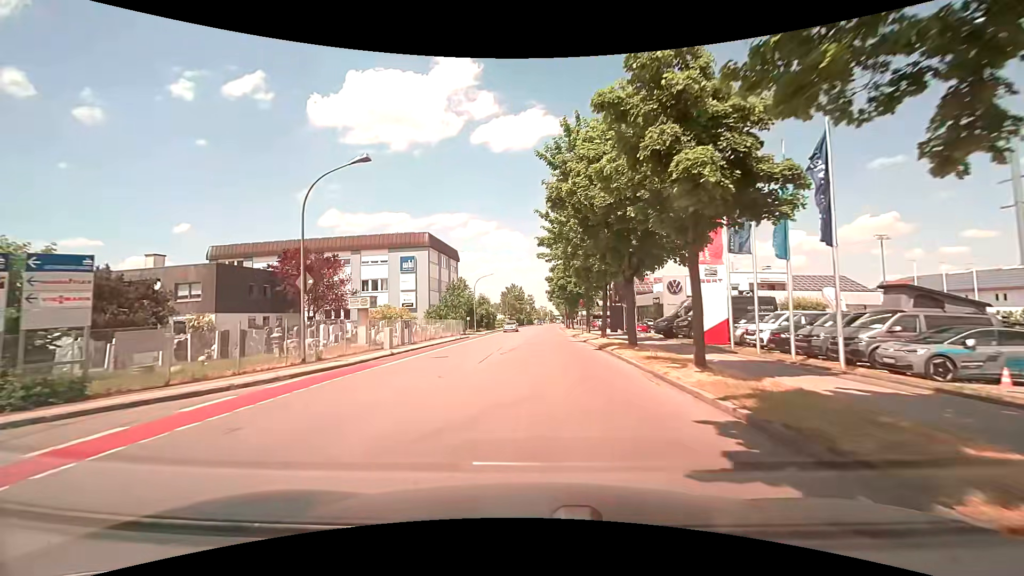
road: tertiary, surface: asphalt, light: Day
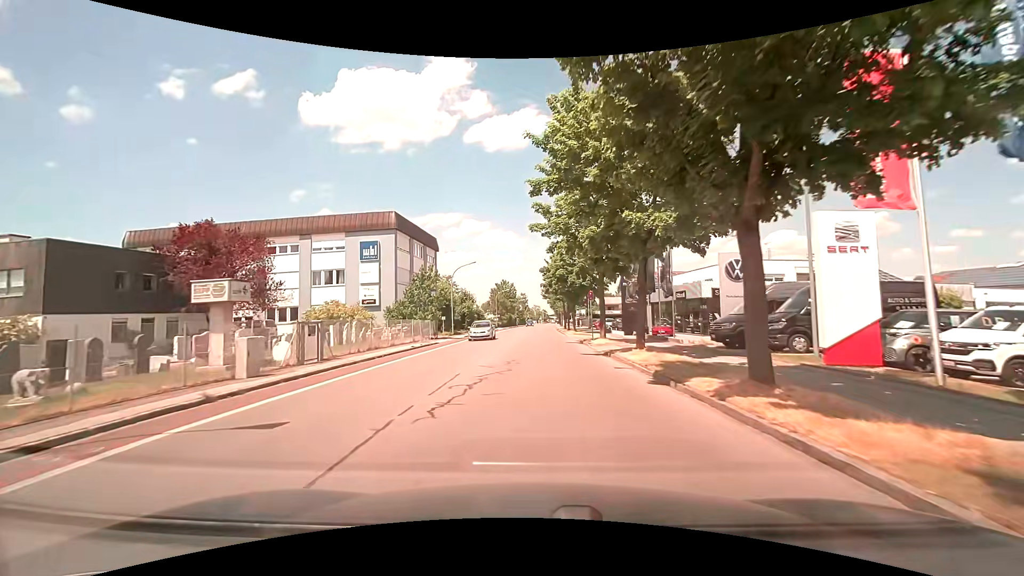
(+0.1, +12.5) m; +1°
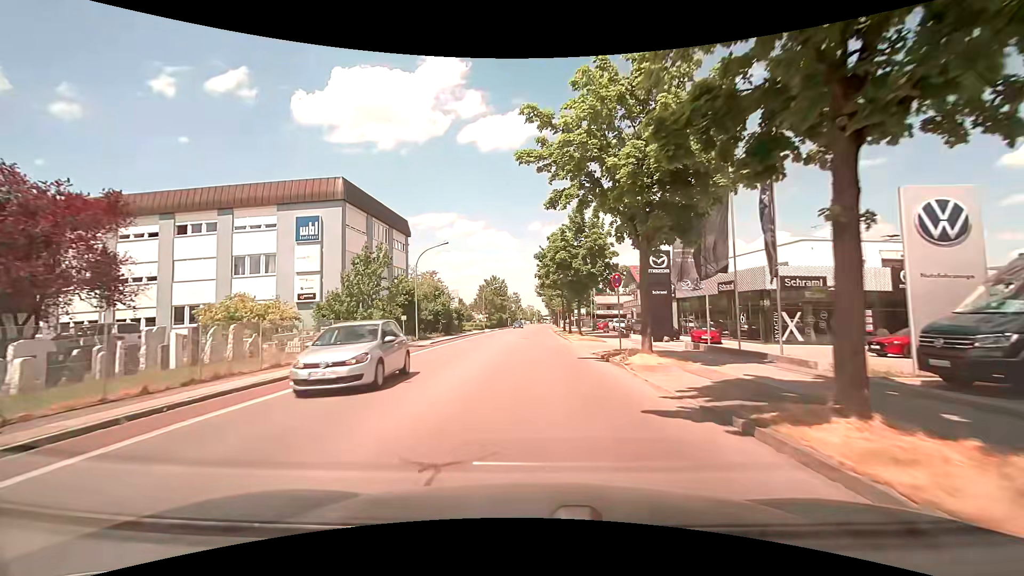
(+0.2, +12.6) m; +2°
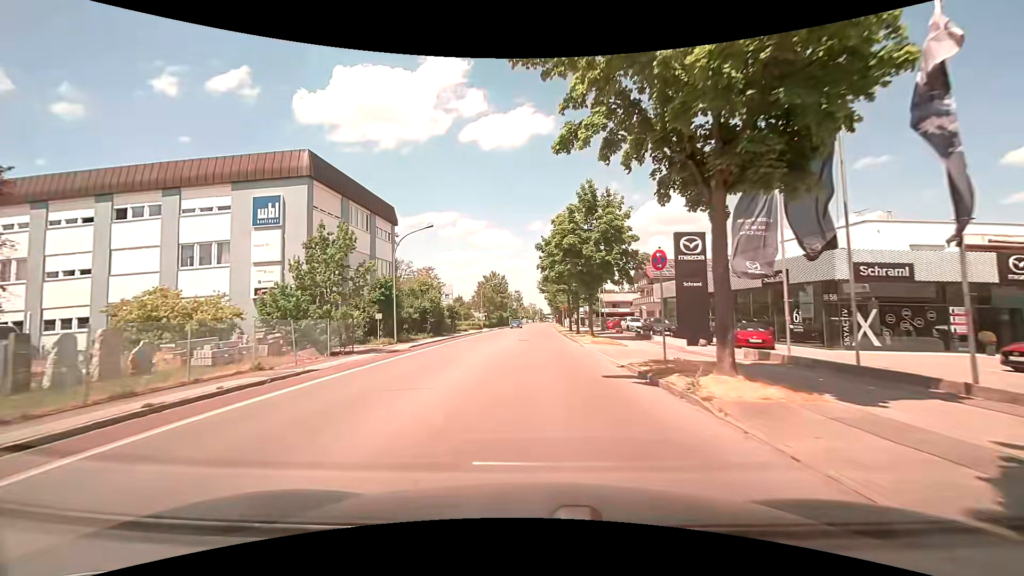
(0.0, +6.3) m; -1°
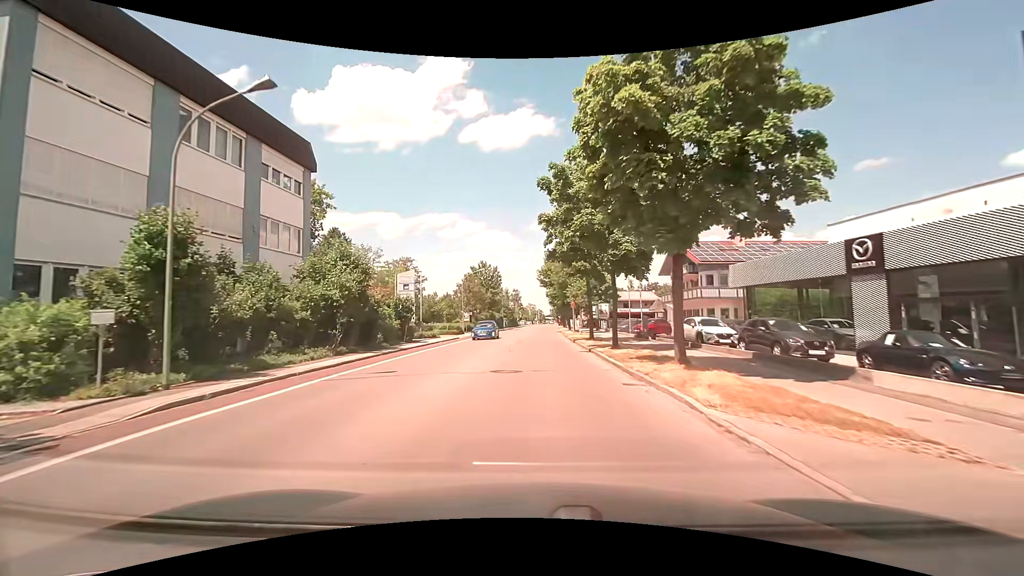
(+0.1, +19.2) m; +1°
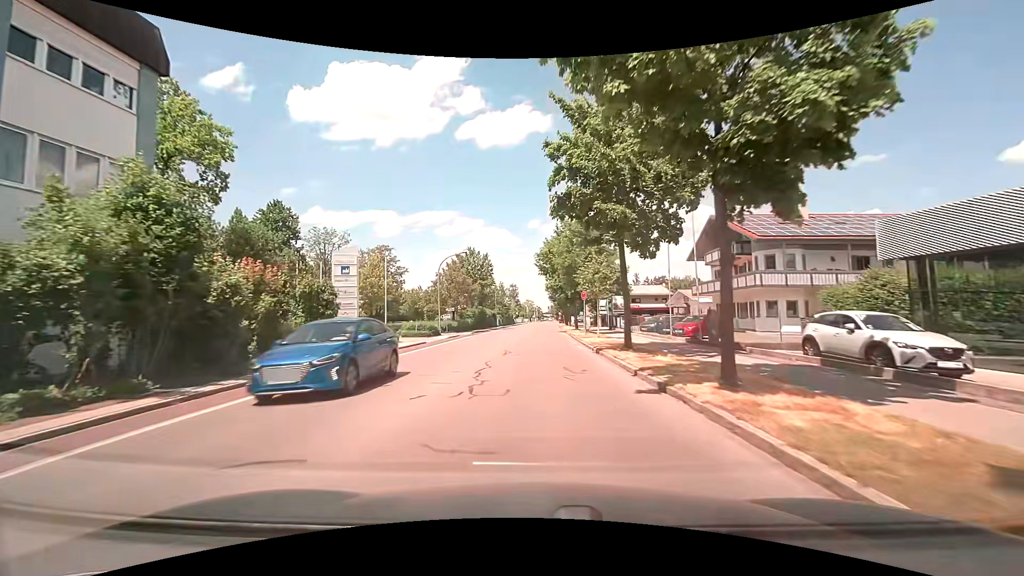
(-0.1, +13.0) m; 0°
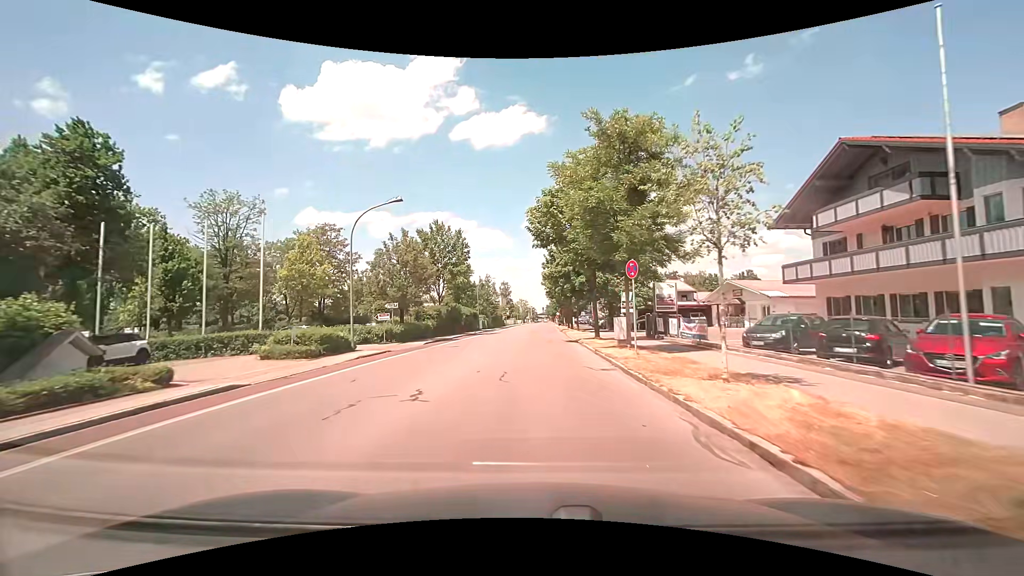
(+0.1, +19.6) m; 0°
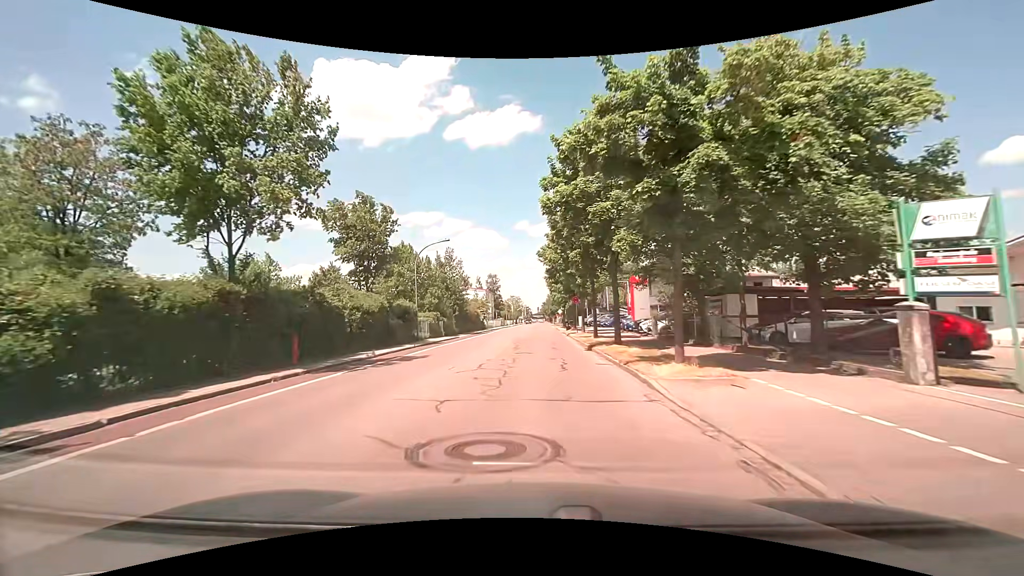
(+0.5, +33.3) m; +1°
(0, +10) (0, +20) (0, +30) (0, +40) (0, +50) (0, +60) (0, +70) (0, +80) (0, +90) (0, +100) m
